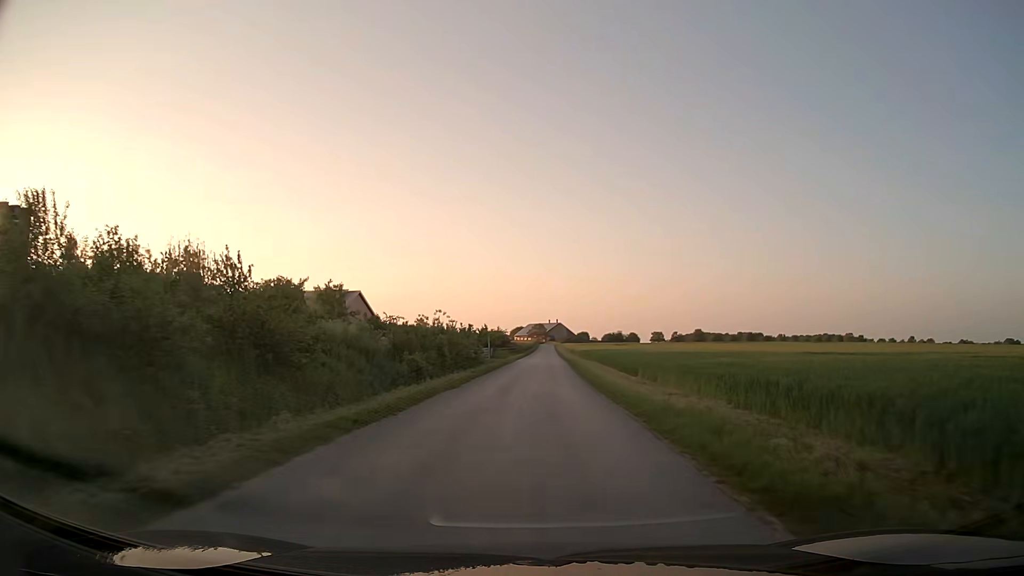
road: unclassified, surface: asphalt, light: Day
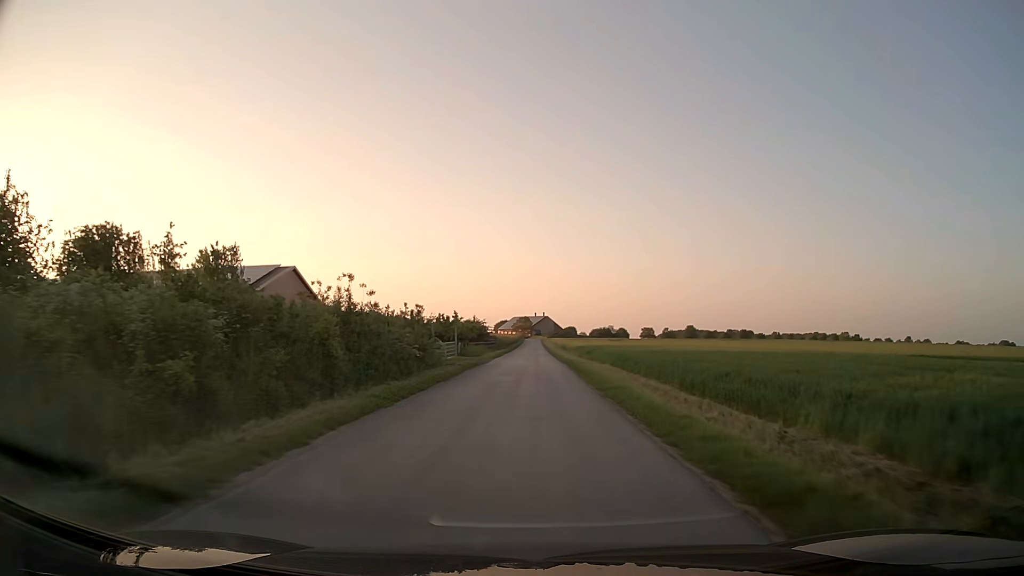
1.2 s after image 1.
(+0.3, +19.1) m; +1°
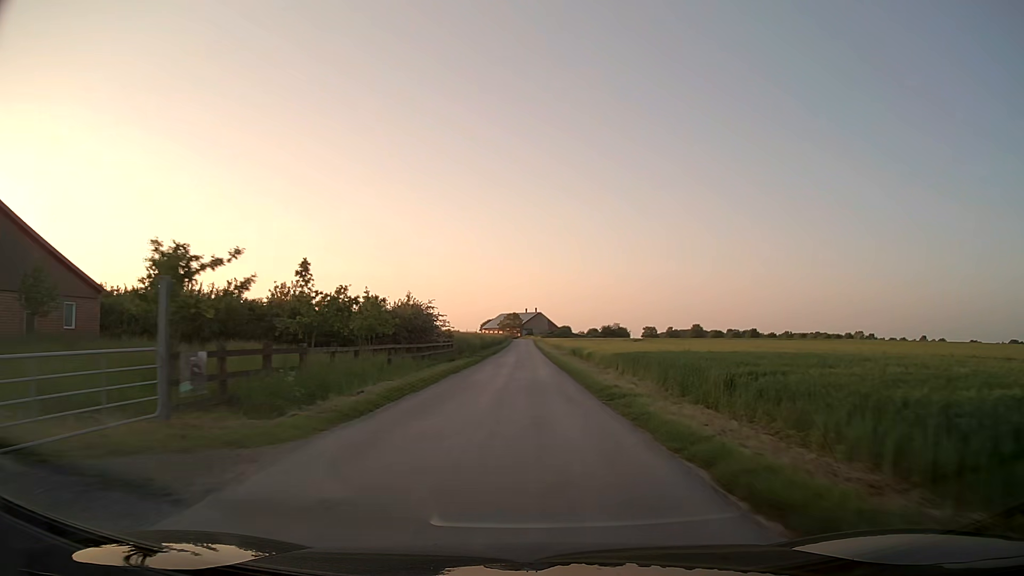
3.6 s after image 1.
(+0.3, +42.4) m; +1°
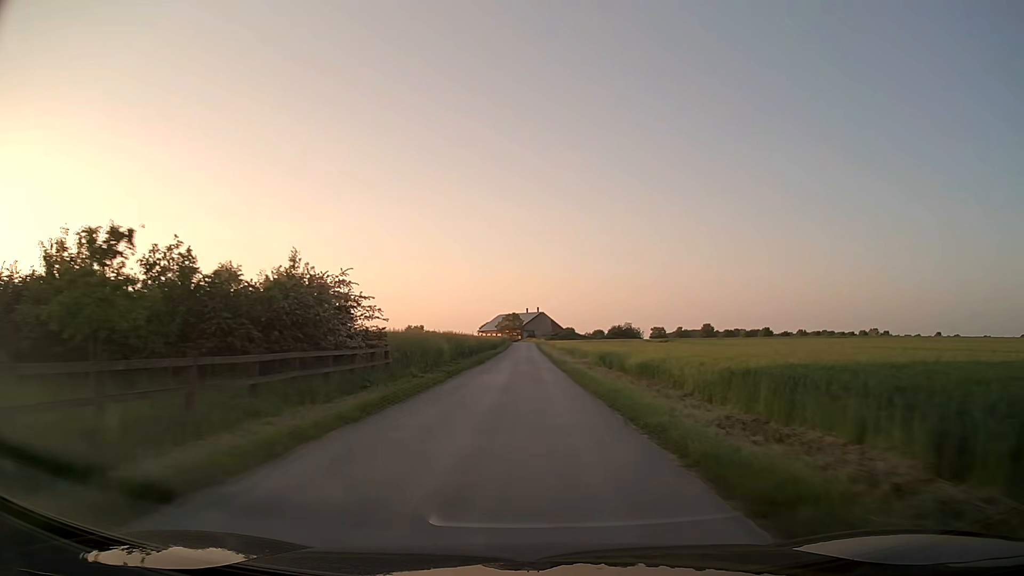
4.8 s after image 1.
(-0.1, +22.3) m; 0°
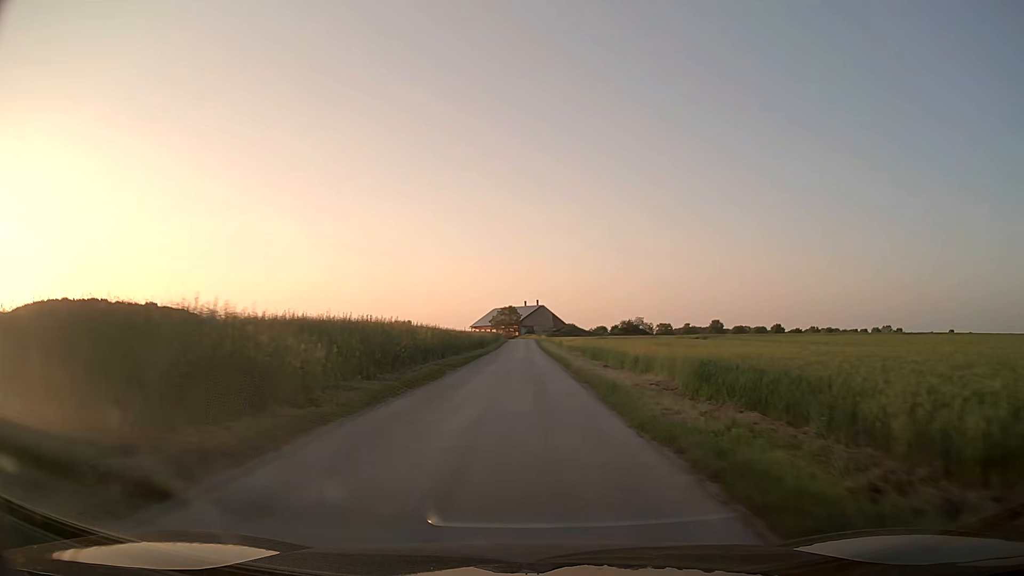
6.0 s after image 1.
(-0.1, +22.3) m; 0°
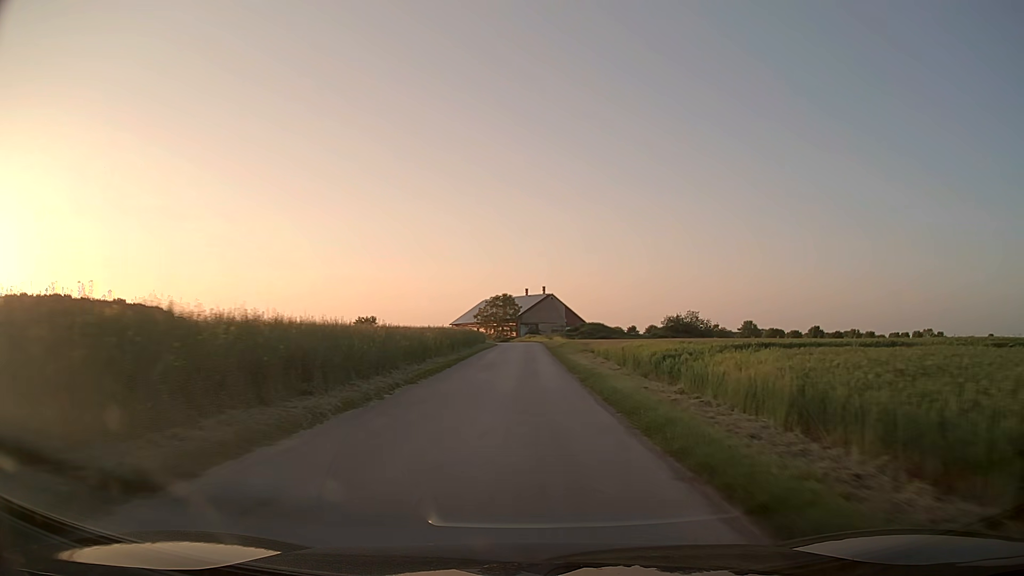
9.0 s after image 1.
(-0.1, +53.8) m; 0°
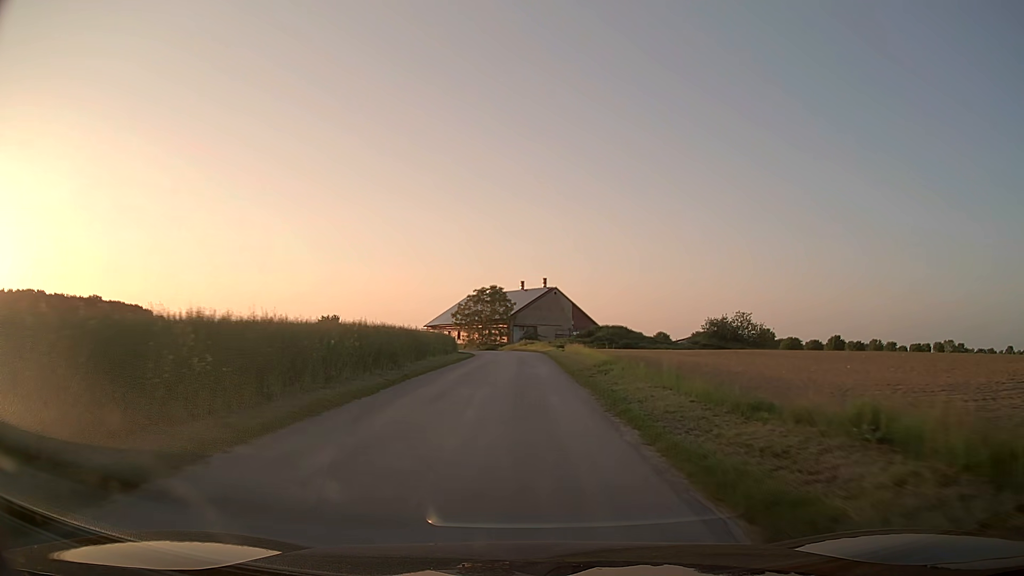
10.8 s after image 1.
(-0.1, +29.8) m; 0°
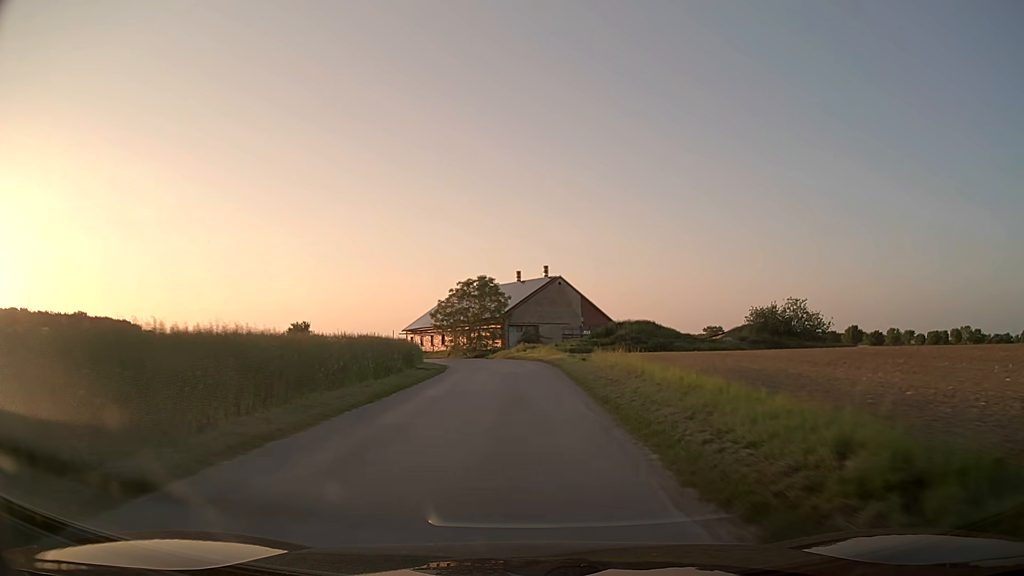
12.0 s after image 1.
(+0.1, +18.6) m; 0°
(0, +10) (0, +20) (0, +30) (-1, +40) (-3, +50) (-6, +59) (-10, +68) (-15, +77) (-20, +86) (-25, +94) m
